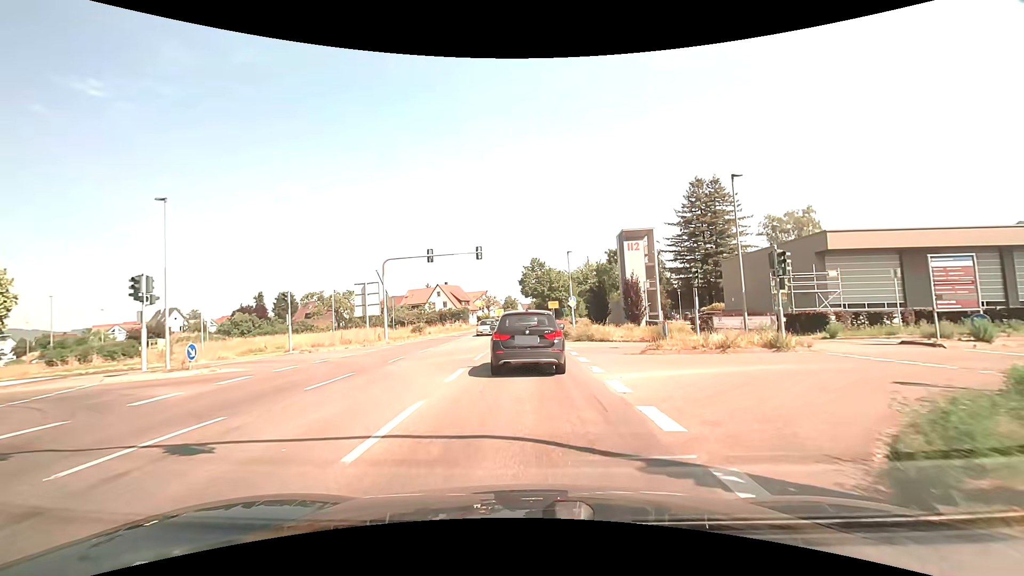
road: secondary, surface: asphalt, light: Day
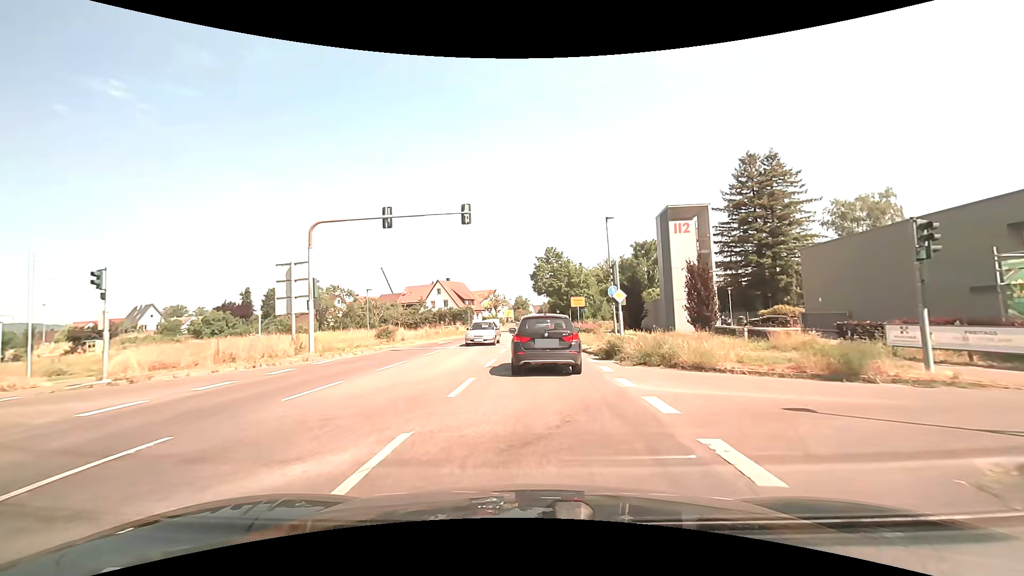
(-0.2, +14.0) m; -1°
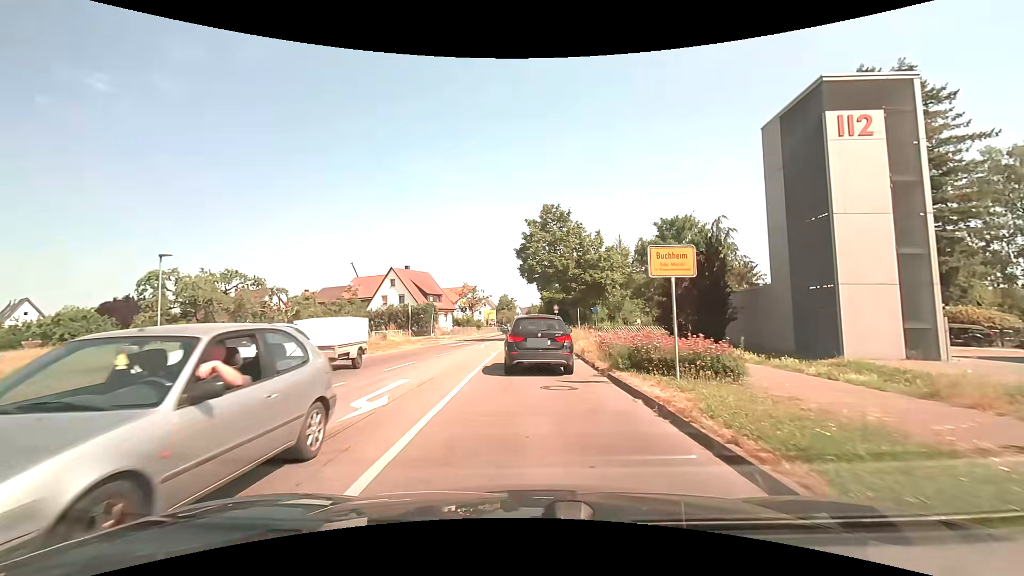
(+0.2, +25.2) m; +1°
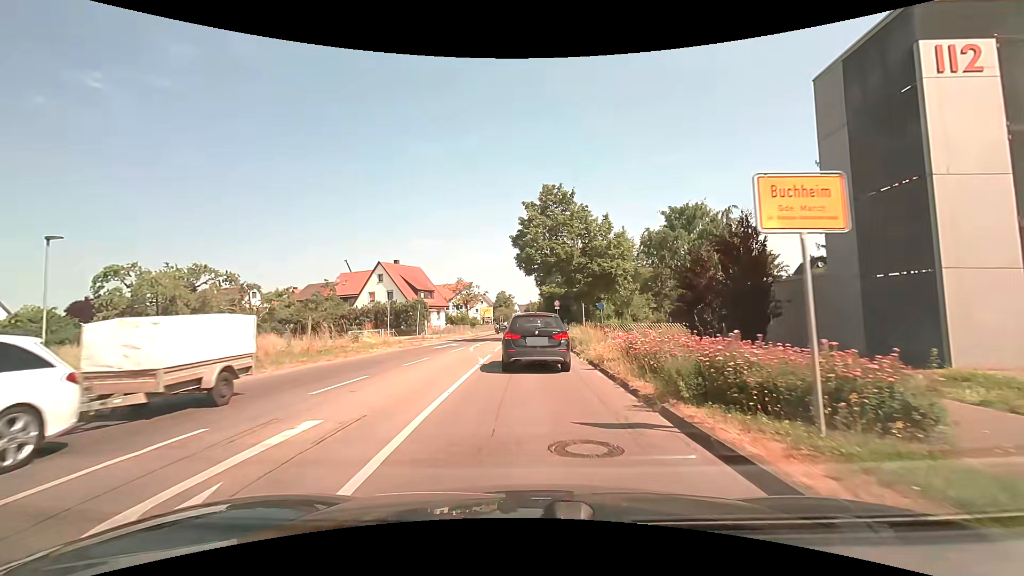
(0.0, +5.0) m; 0°
